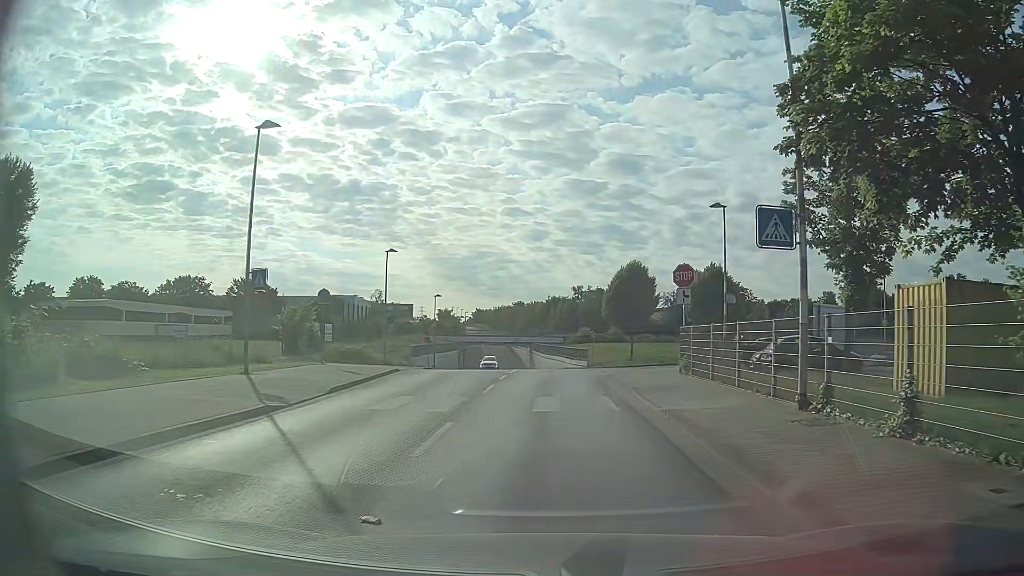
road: unclassified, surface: asphalt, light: Day
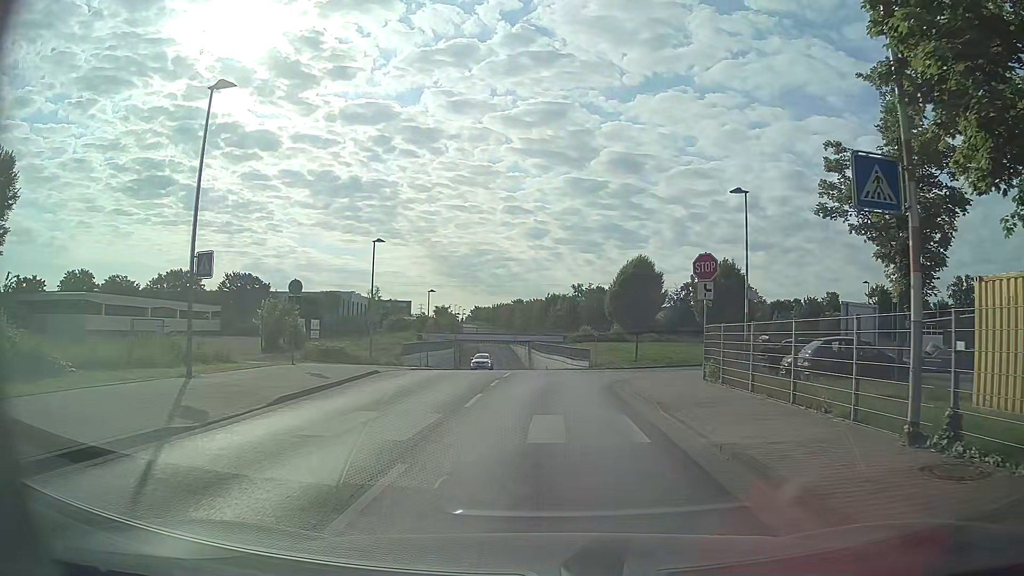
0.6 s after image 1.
(0.0, +3.5) m; 0°
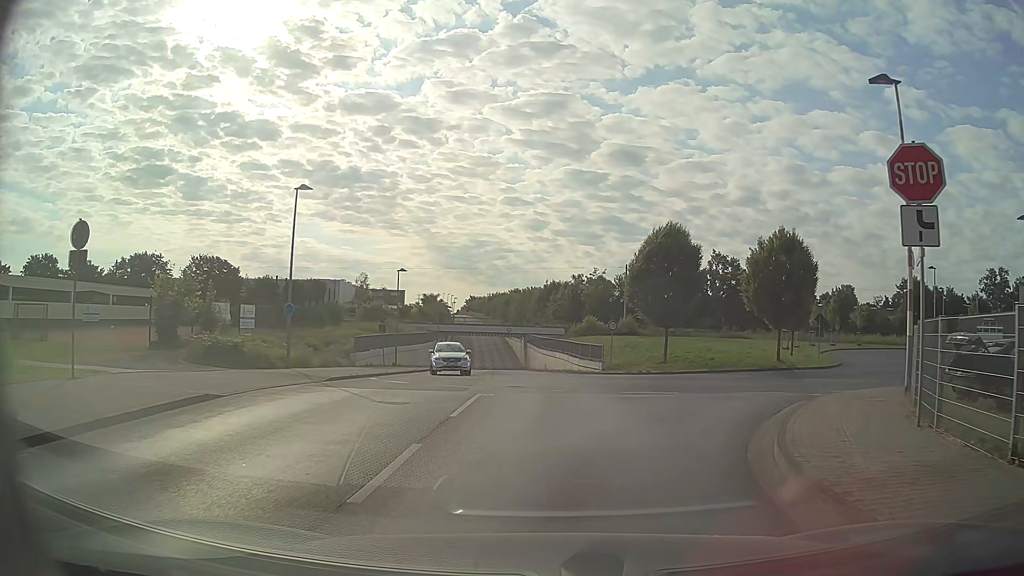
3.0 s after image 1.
(+0.1, +13.5) m; +1°
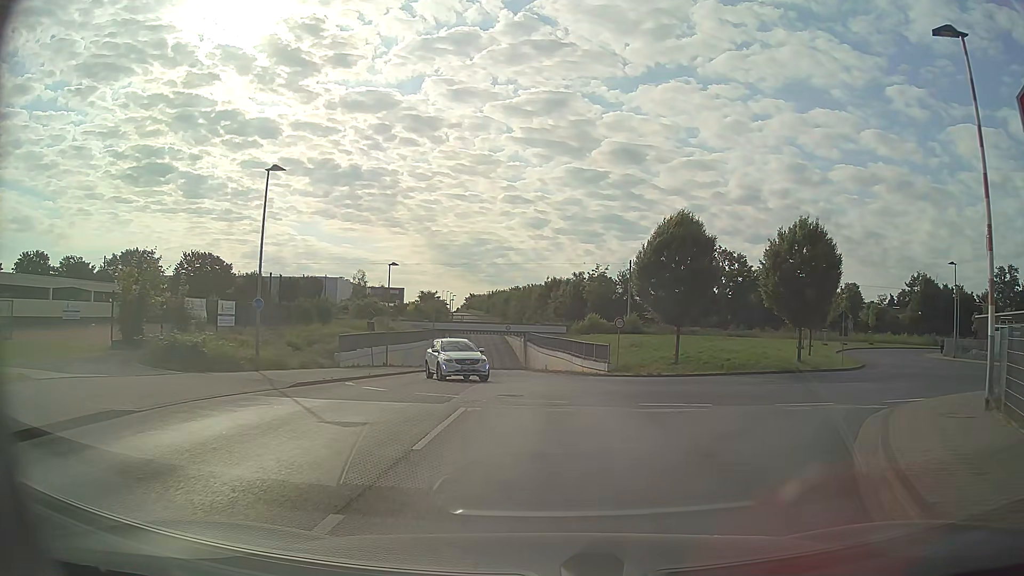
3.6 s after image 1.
(0.0, +3.3) m; 0°
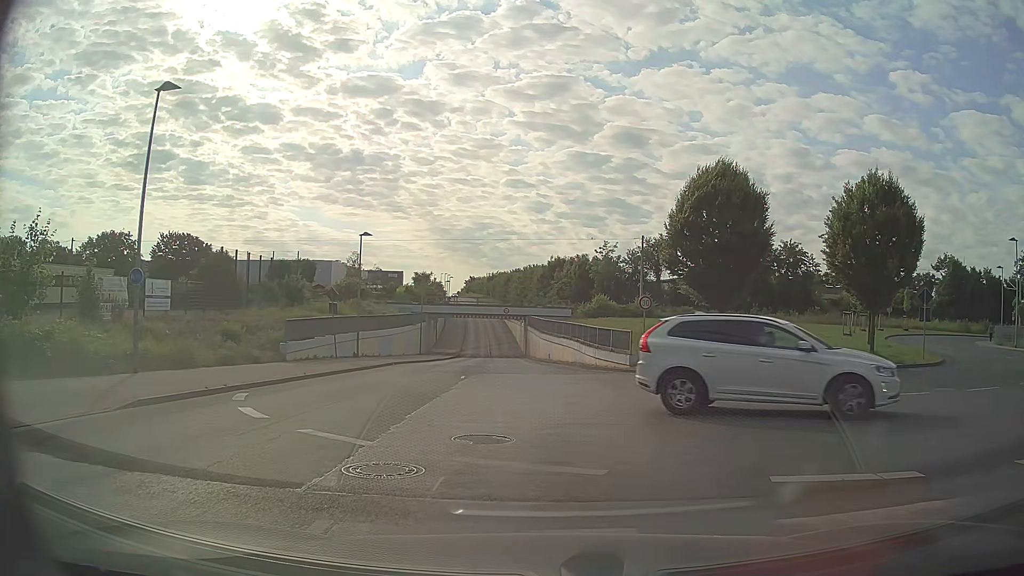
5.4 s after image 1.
(-0.1, +8.2) m; 0°
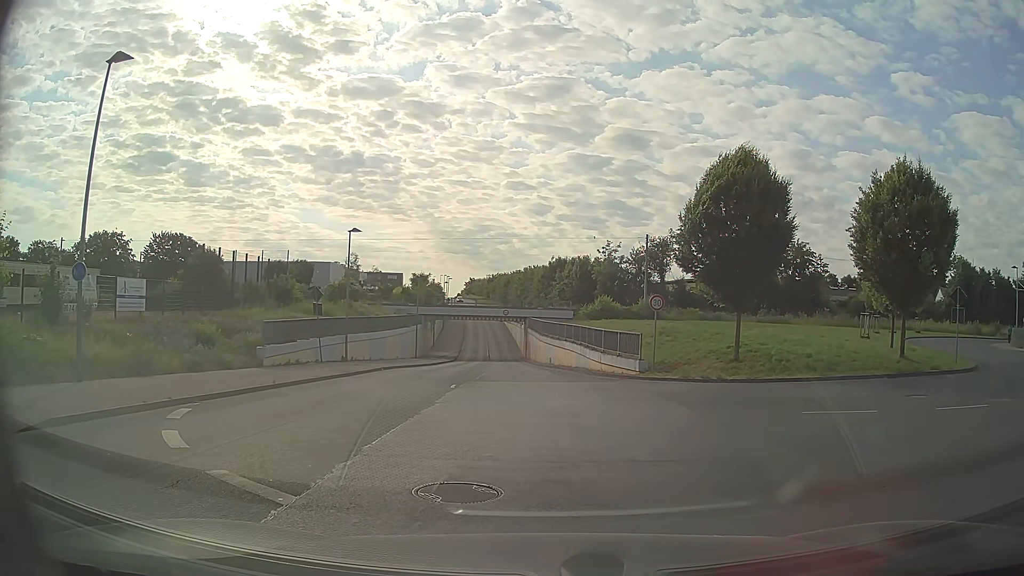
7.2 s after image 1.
(0.0, +2.4) m; -1°
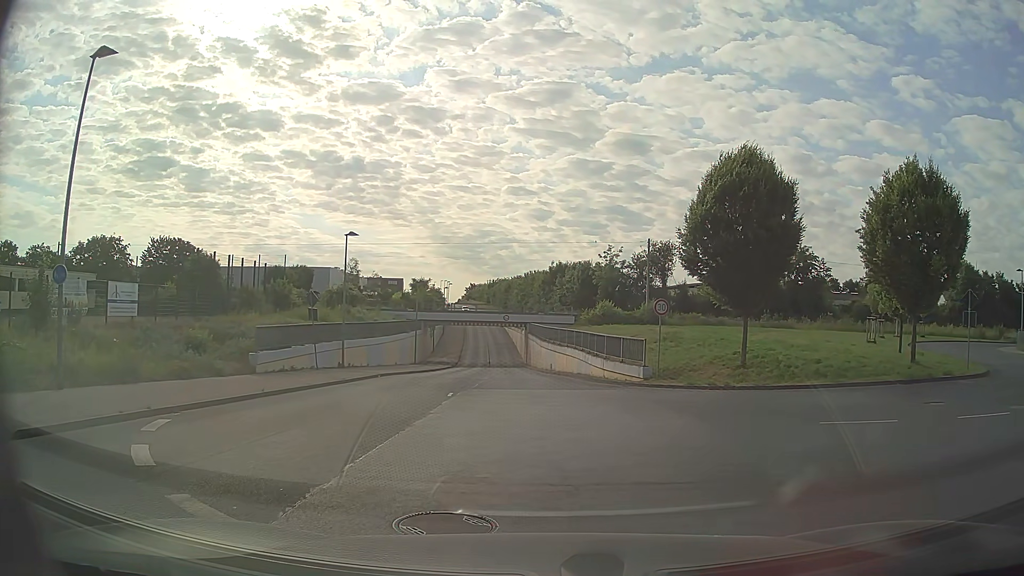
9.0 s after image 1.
(0.0, +0.9) m; +1°
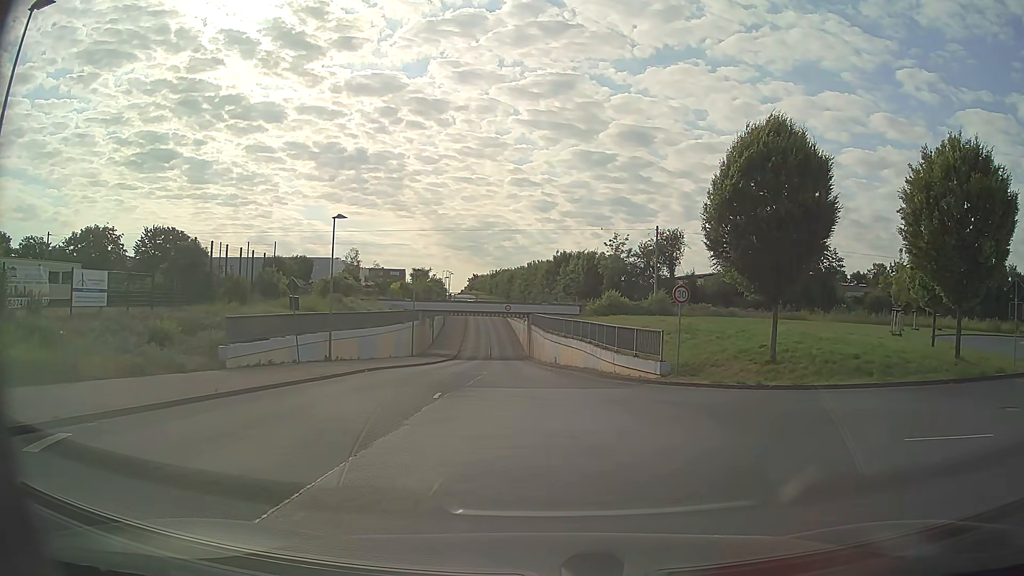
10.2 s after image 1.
(-0.1, +3.1) m; -2°
